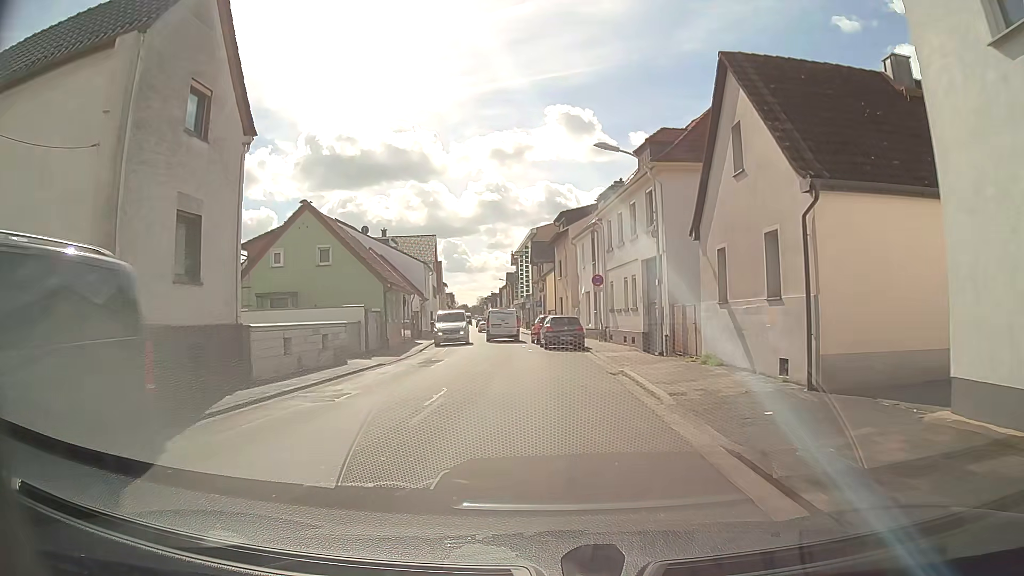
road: tertiary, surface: asphalt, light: Day
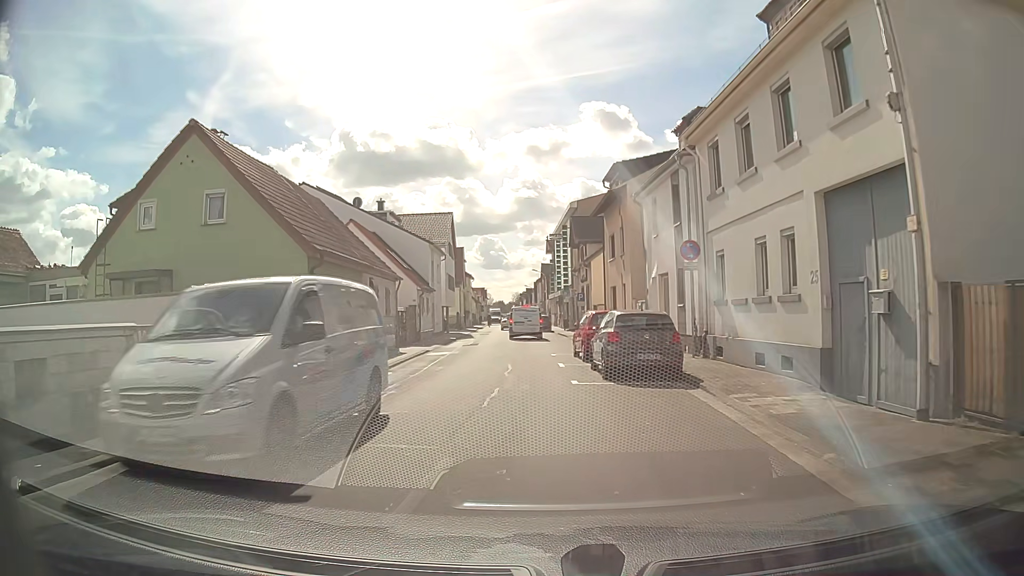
(-0.2, +14.0) m; -4°
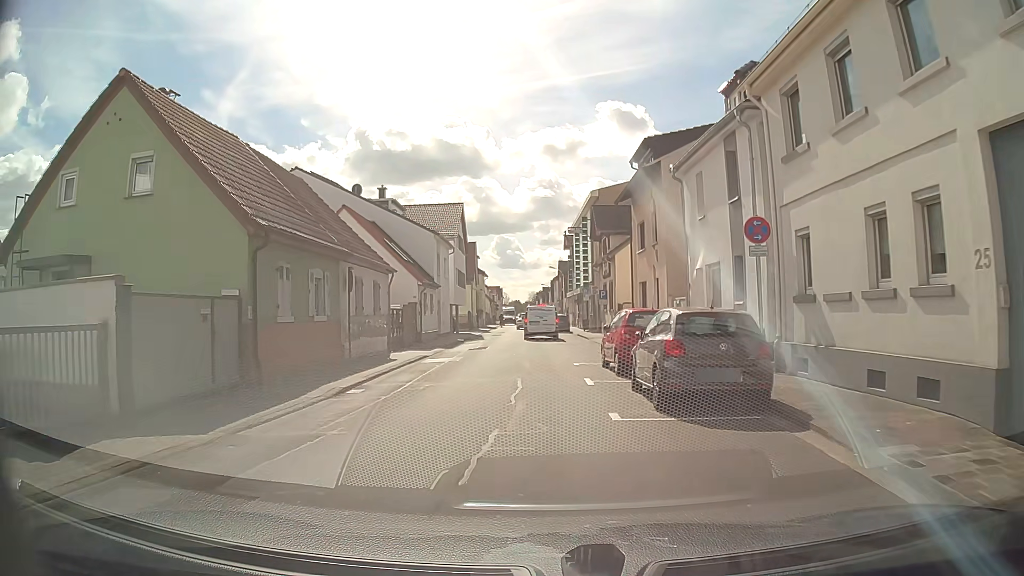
(0.0, +4.6) m; -1°
